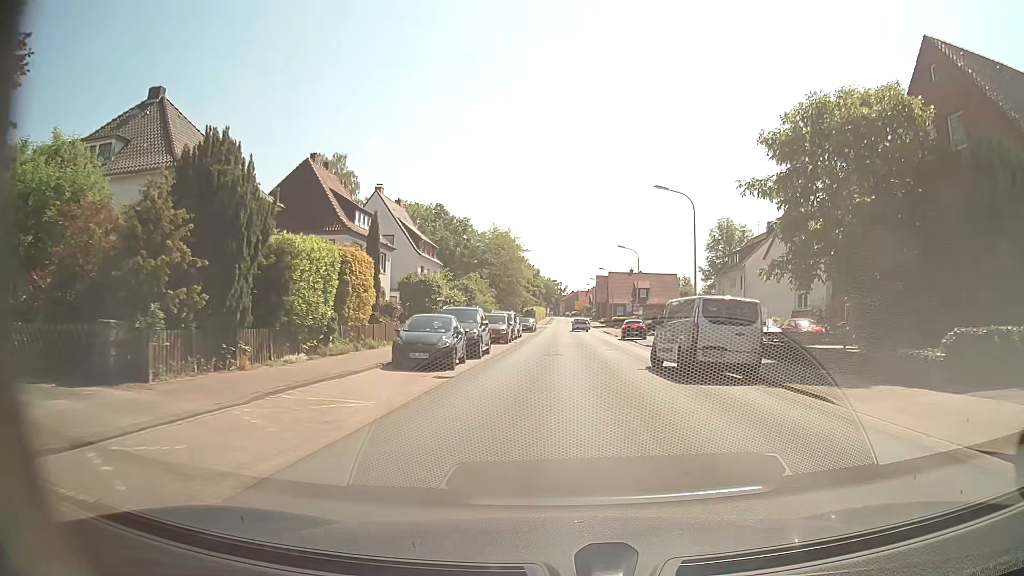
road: secondary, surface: asphalt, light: Day
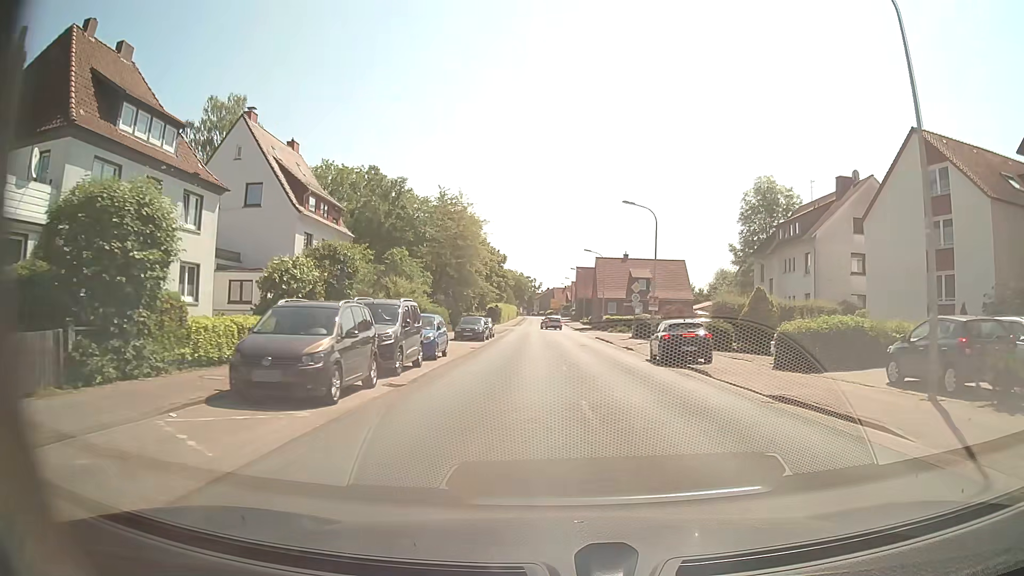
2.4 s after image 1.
(+0.5, +26.1) m; +2°
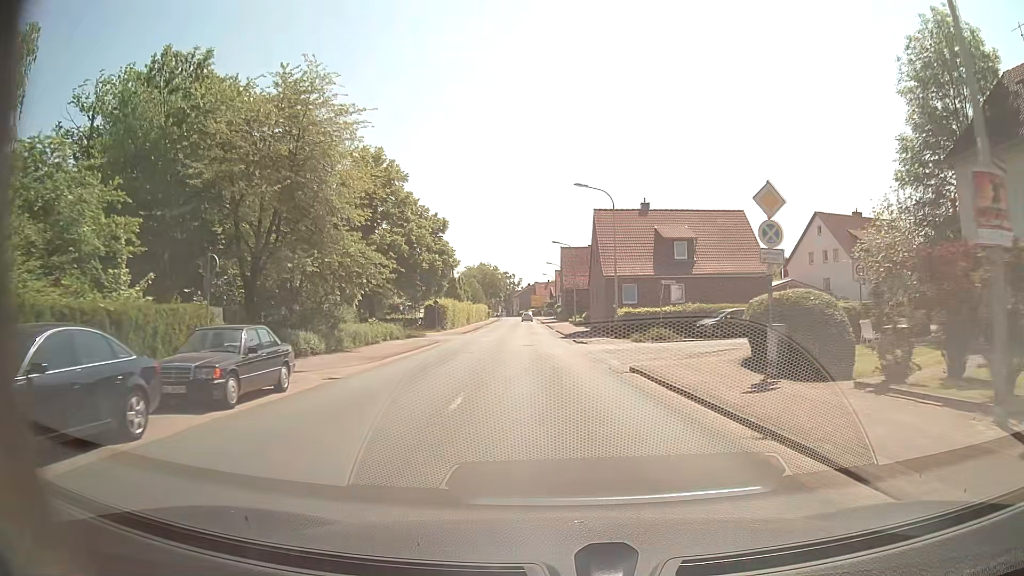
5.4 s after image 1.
(+1.0, +35.4) m; +2°
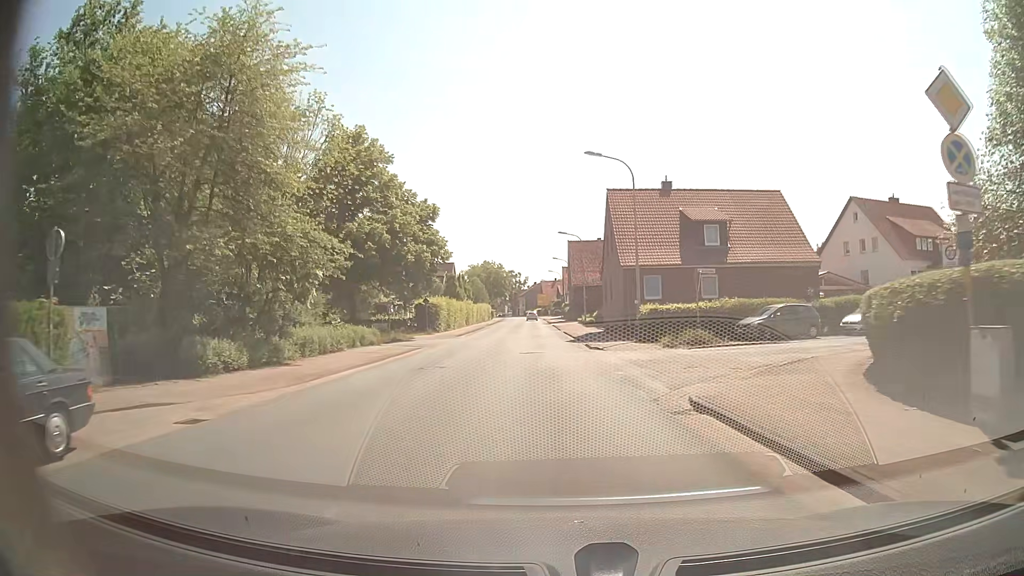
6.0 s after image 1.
(0.0, +7.4) m; 0°
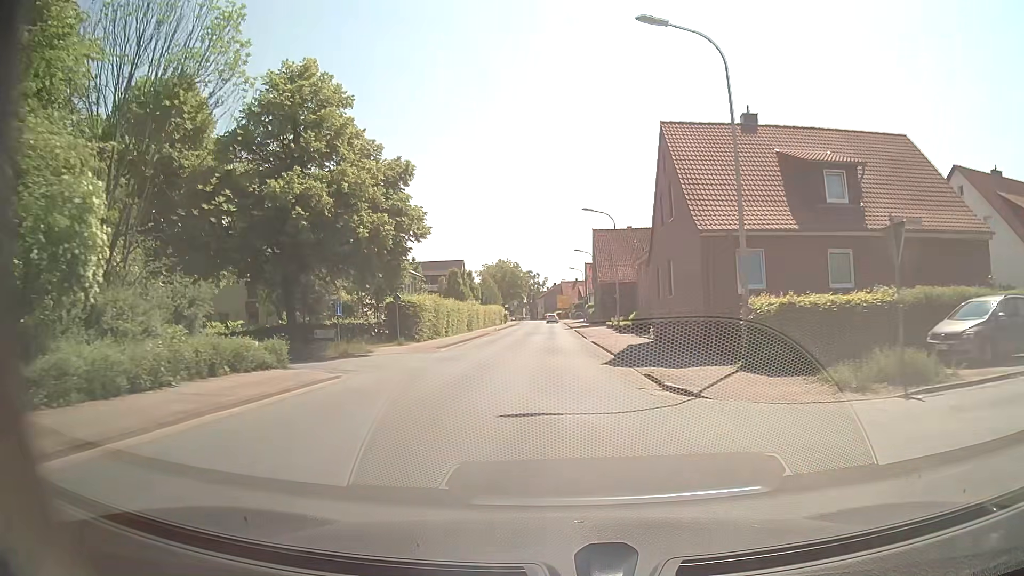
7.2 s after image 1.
(-0.3, +15.1) m; -2°
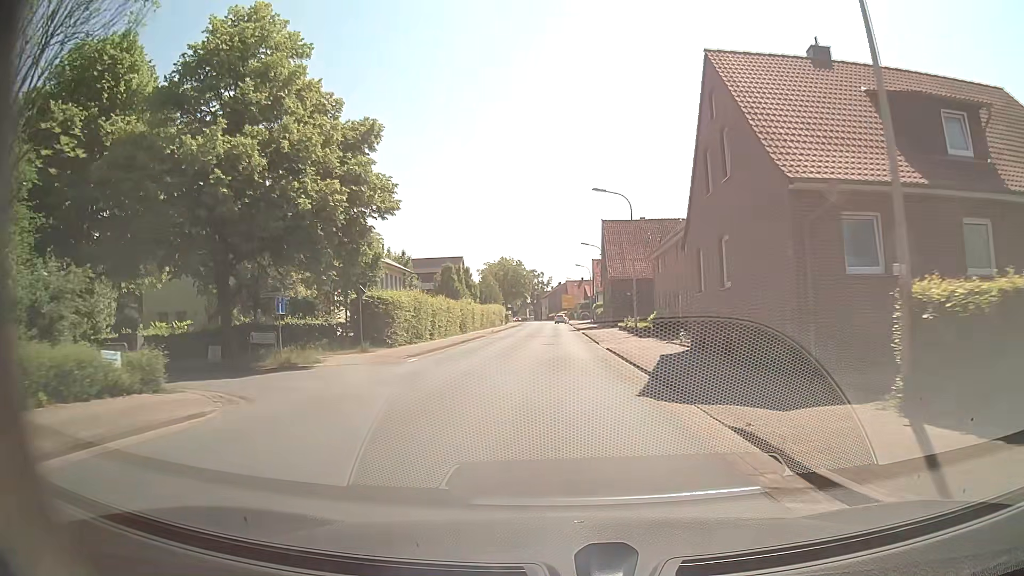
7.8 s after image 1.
(0.0, +7.7) m; 0°
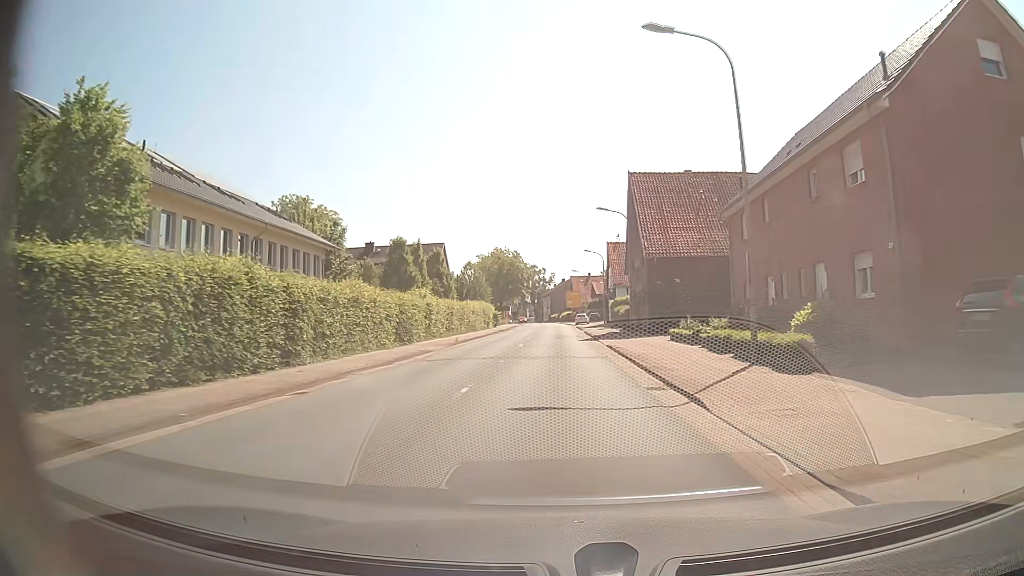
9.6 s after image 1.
(-0.2, +23.5) m; -2°
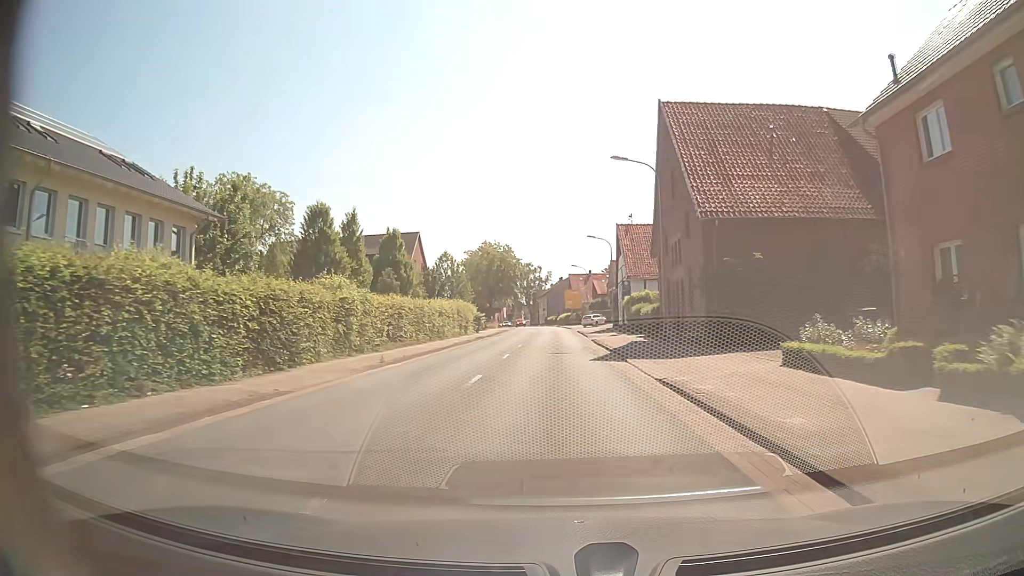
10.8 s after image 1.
(+0.3, +15.9) m; +2°
